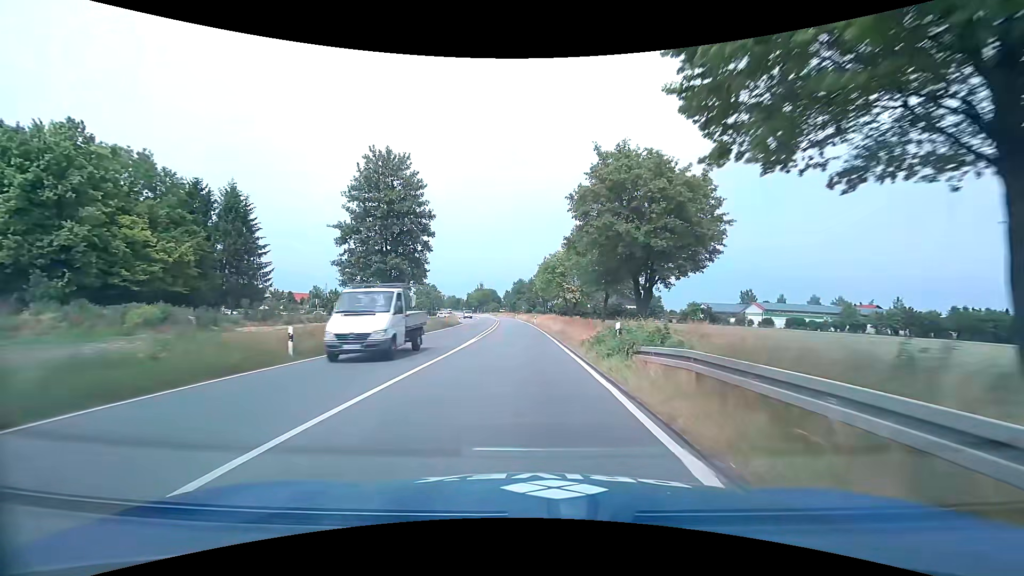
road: trunk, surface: asphalt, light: Day
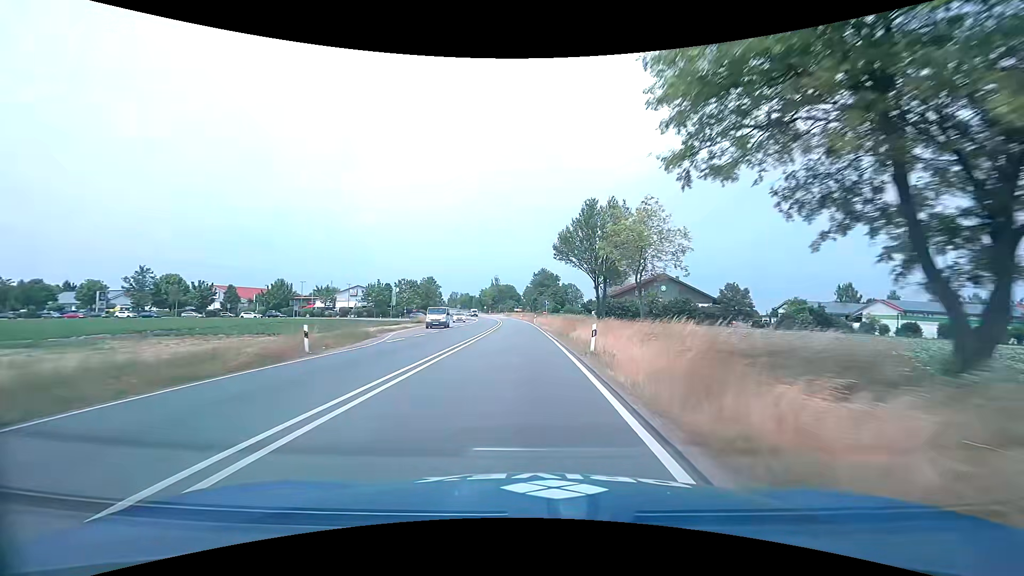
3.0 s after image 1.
(-0.7, +48.6) m; -2°
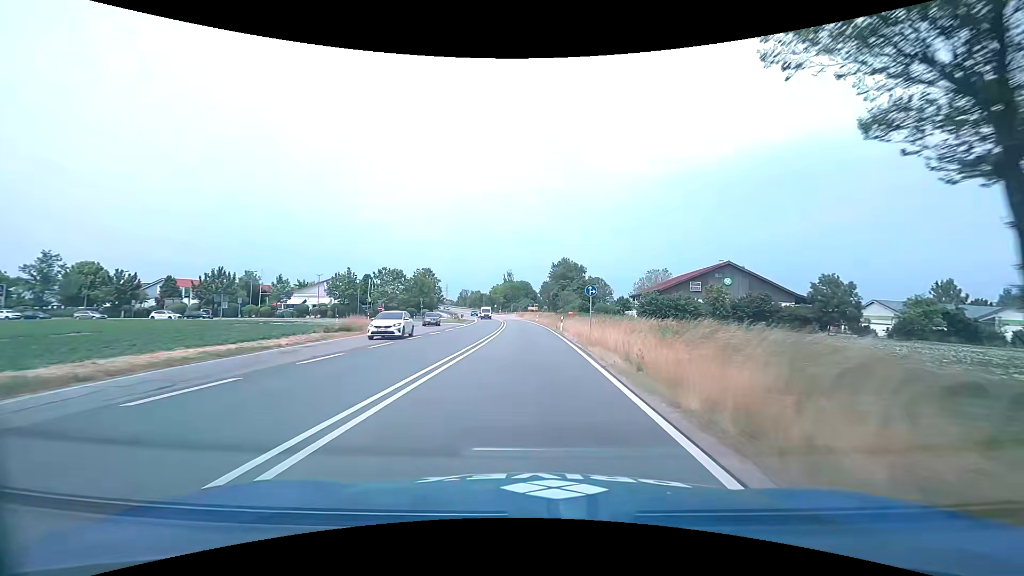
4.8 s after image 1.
(-0.7, +29.2) m; -2°
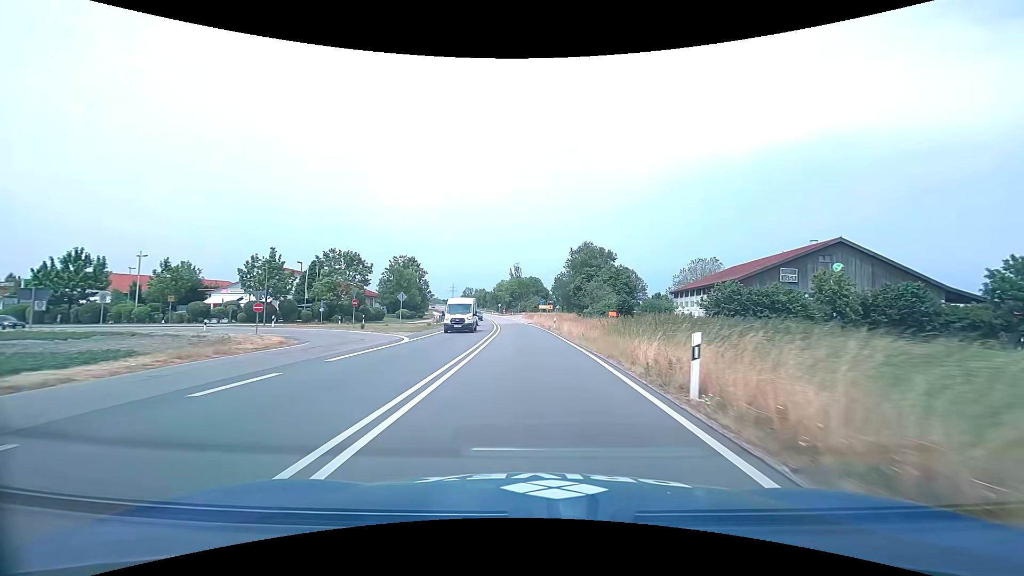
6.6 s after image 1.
(-0.2, +29.3) m; -1°
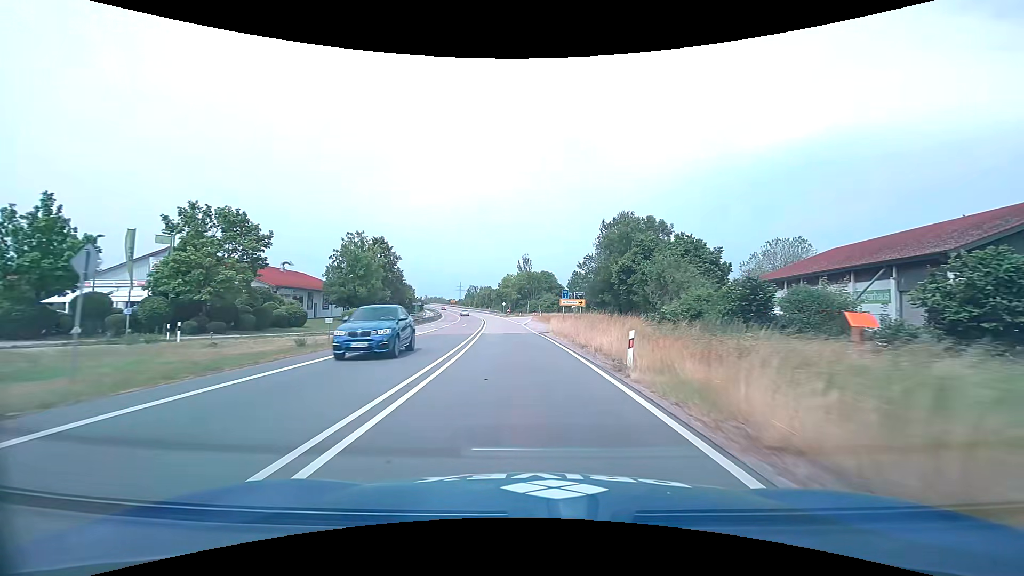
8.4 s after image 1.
(-0.3, +29.6) m; -1°
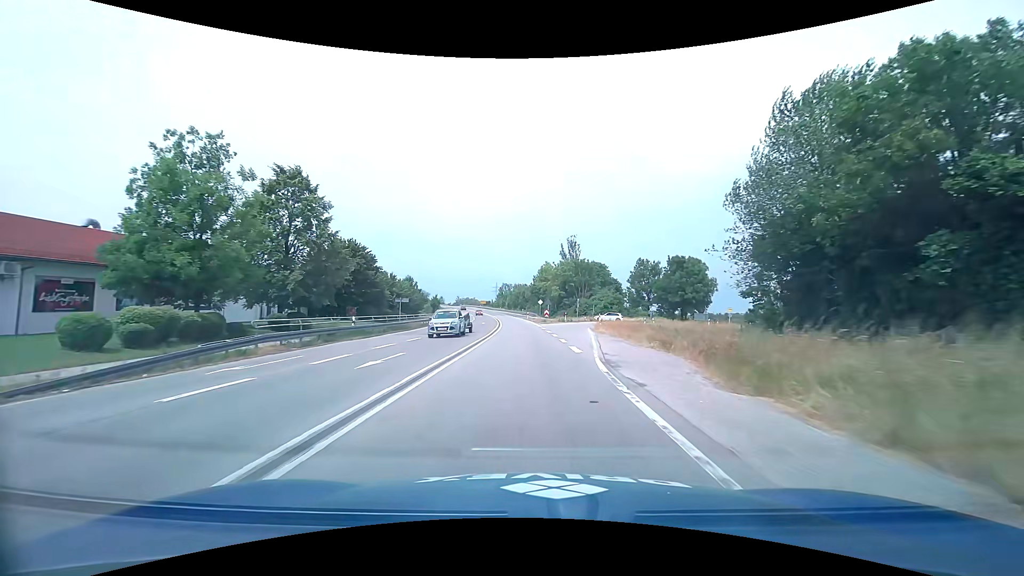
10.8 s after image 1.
(-1.6, +39.9) m; -5°
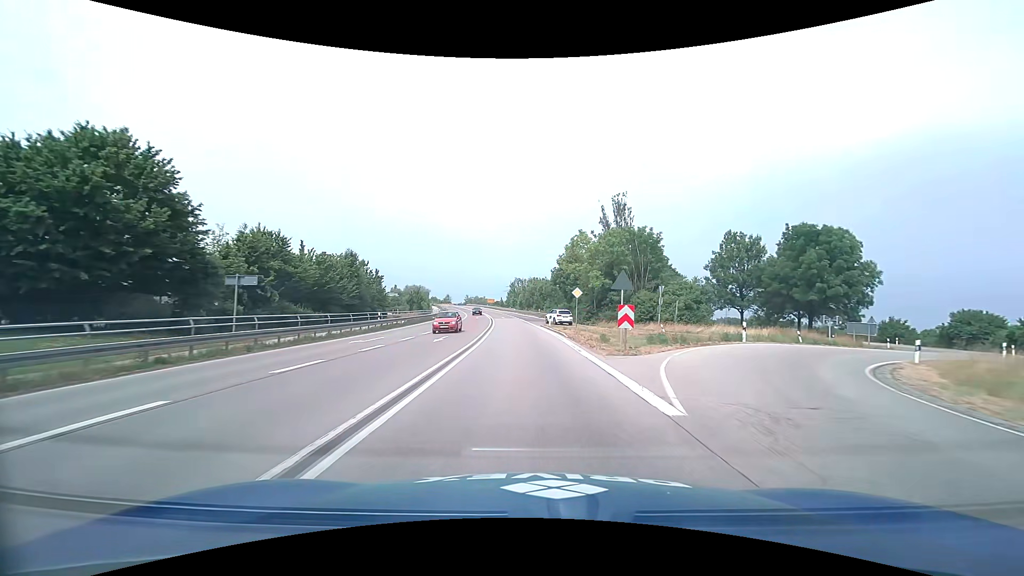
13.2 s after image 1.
(-0.8, +40.2) m; -2°
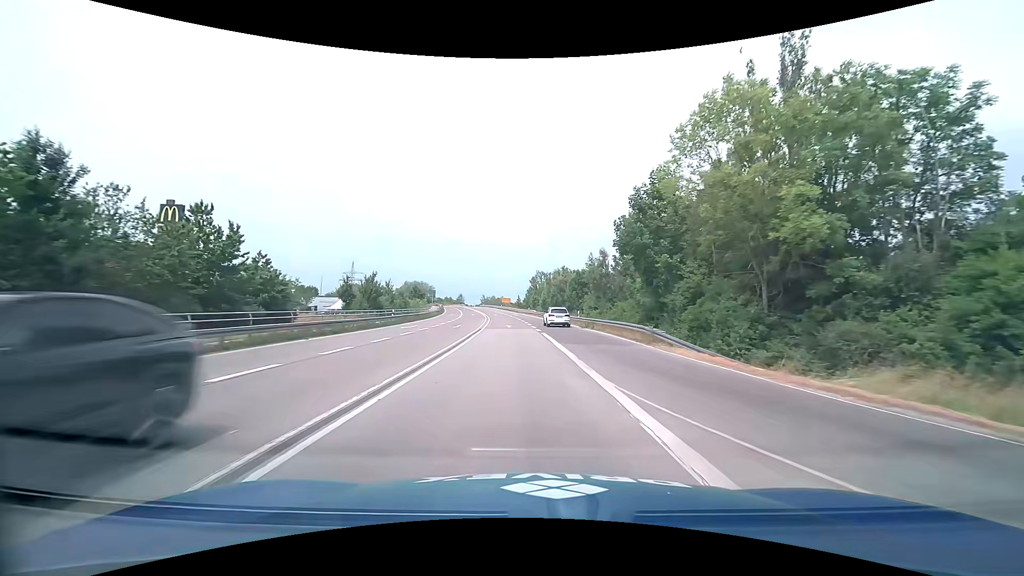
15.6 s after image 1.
(-0.8, +40.1) m; -3°
(0, +10) (0, +20) (-1, +30) (-1, +40) (-2, +50) (-3, +60) (-4, +70) (-5, +80) (-6, +90) (-8, +100) m
